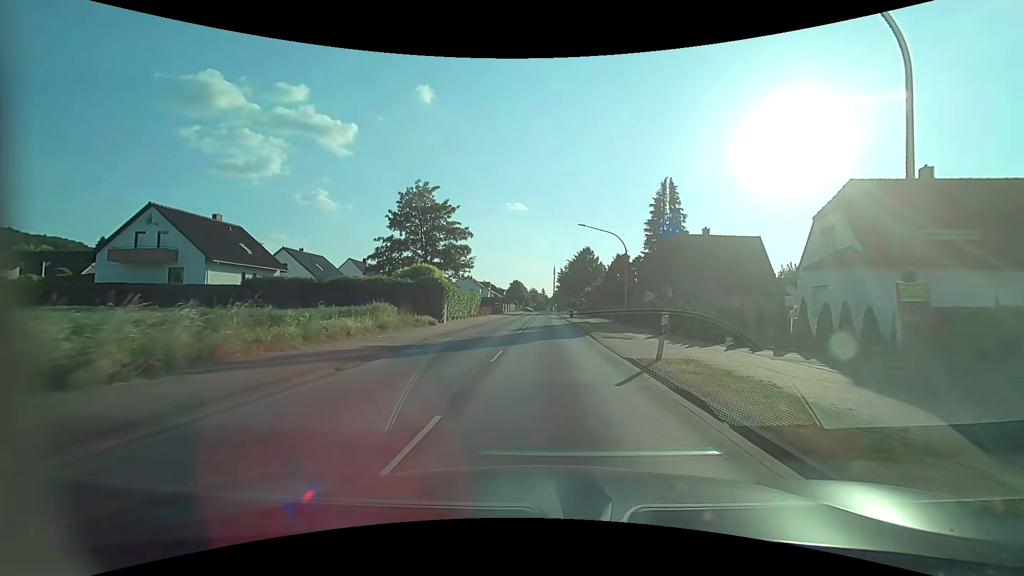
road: primary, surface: asphalt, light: Day
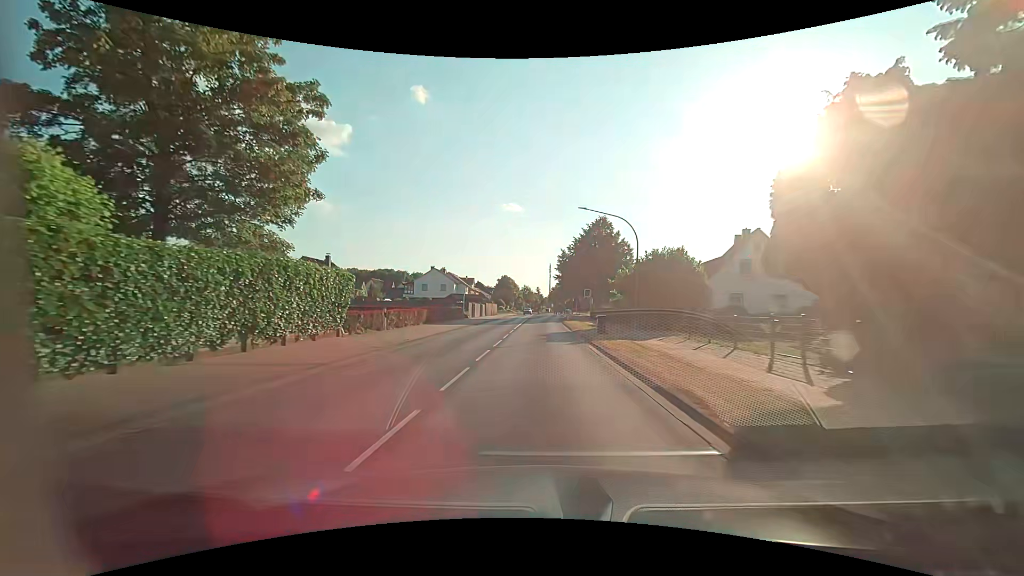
(+0.2, +36.0) m; 0°
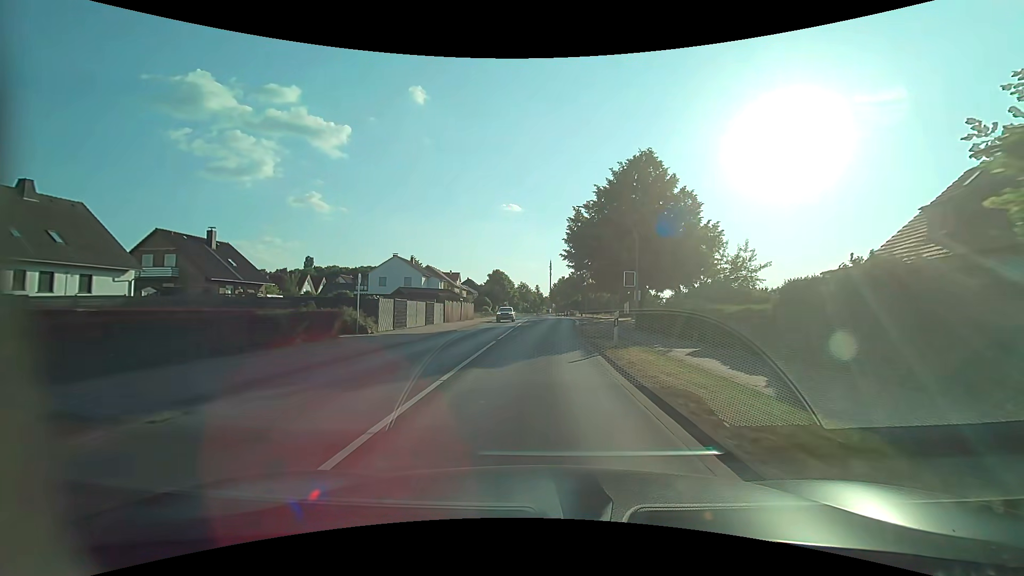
(-0.1, +30.0) m; 0°
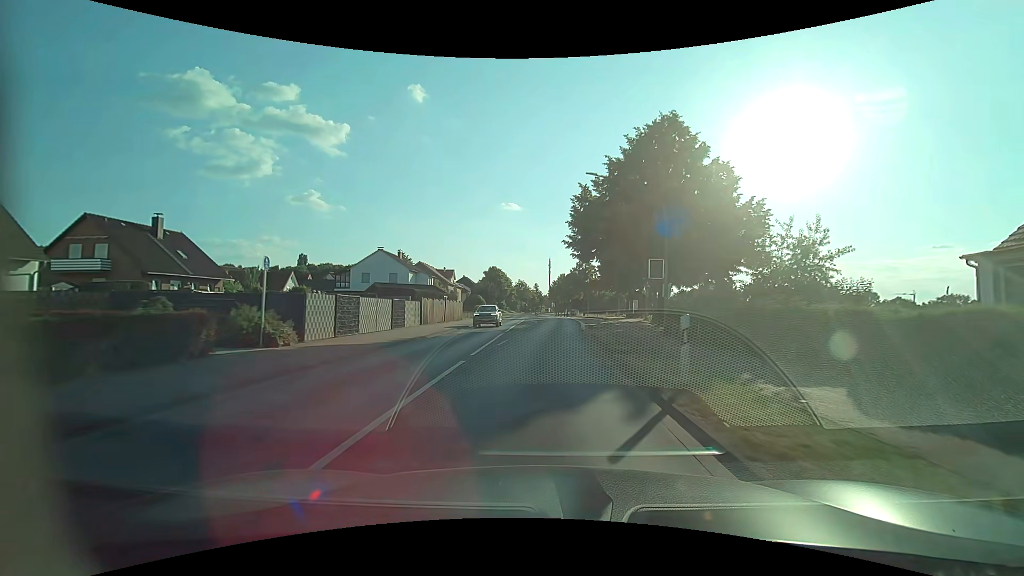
(0.0, +7.6) m; 0°
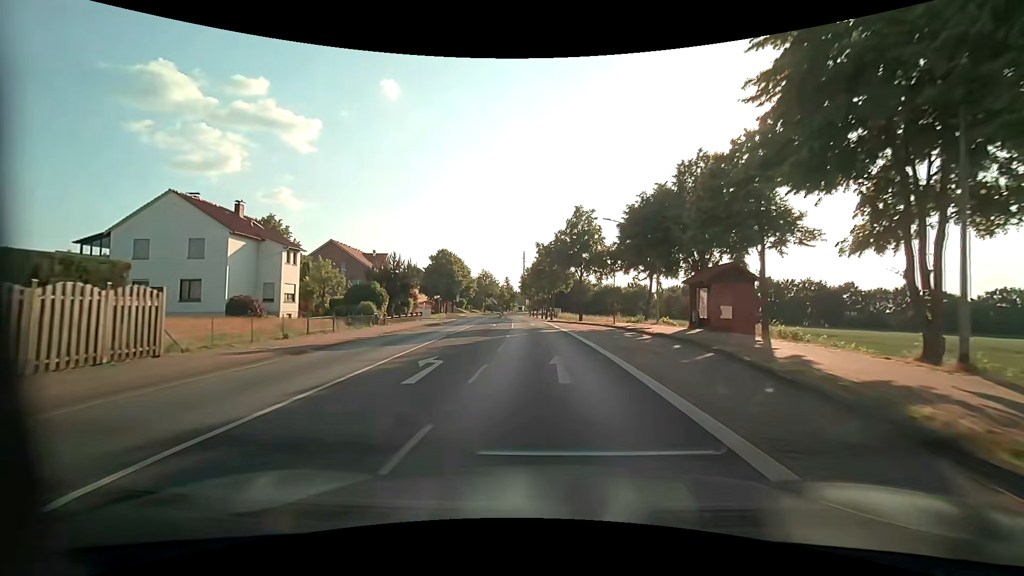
(+1.2, +38.7) m; +3°
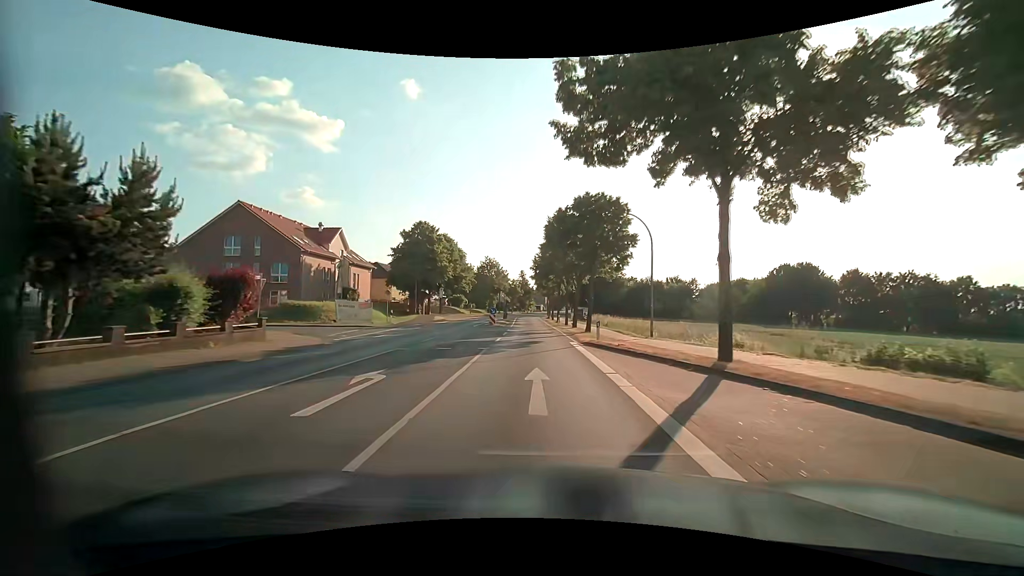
(-0.5, +31.8) m; -3°
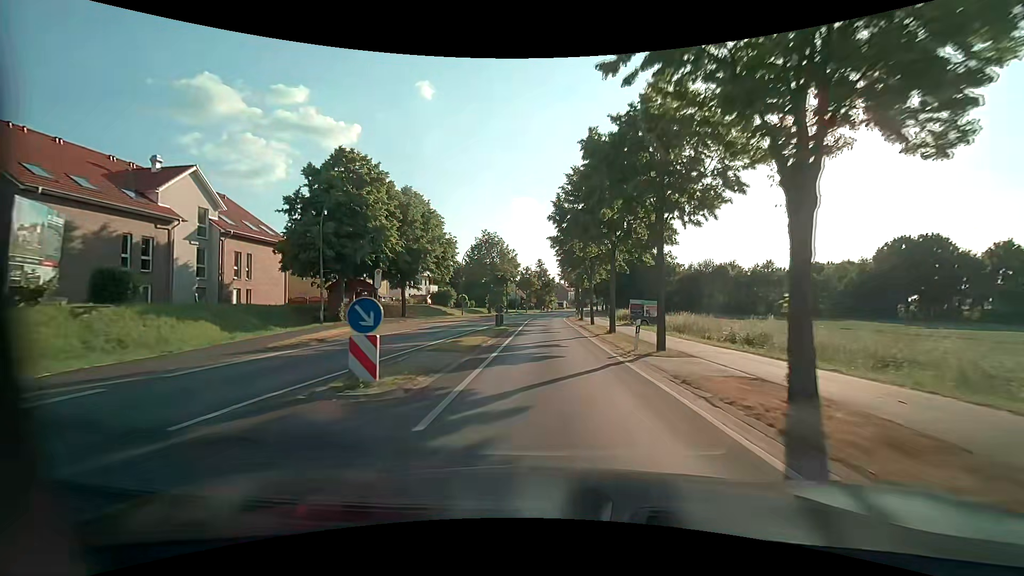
(-0.8, +32.7) m; -3°
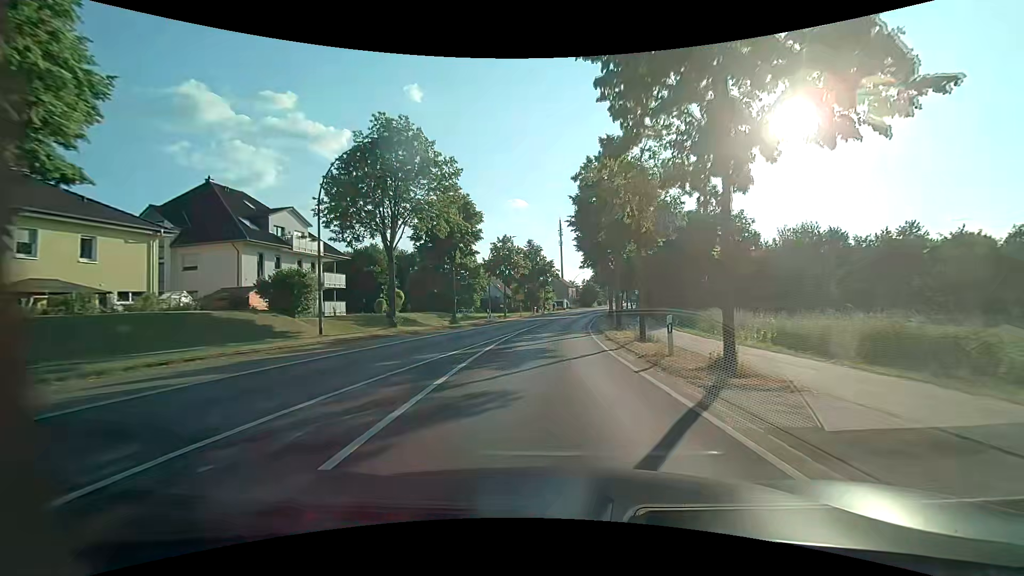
(+0.5, +42.0) m; +1°
(0, +10) (0, +20) (+1, +30) (+1, +40) (+2, +50) (+4, +60) (+5, +70) (+7, +80) (+8, +90) (+9, +99) m
